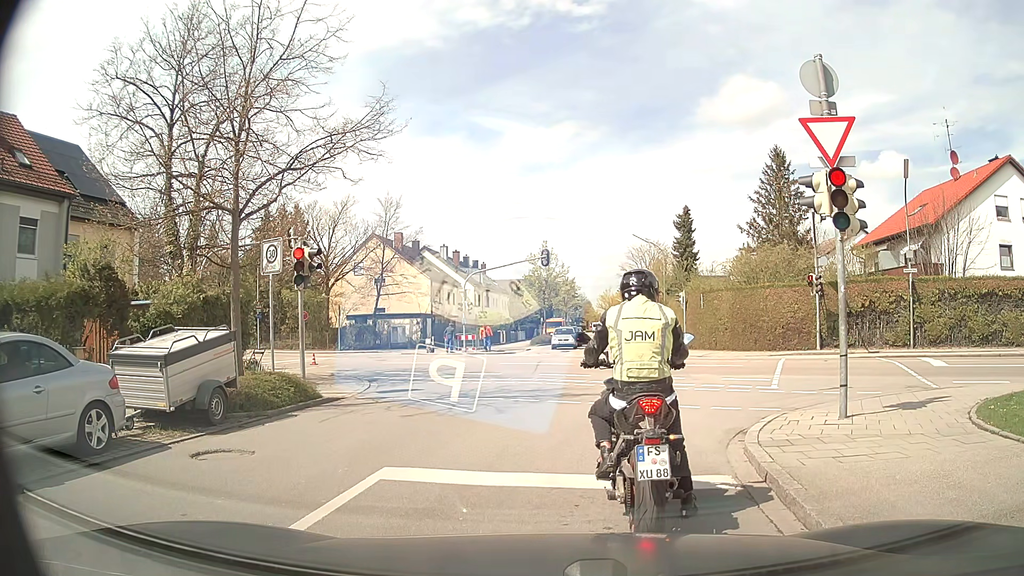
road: unclassified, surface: asphalt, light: Day
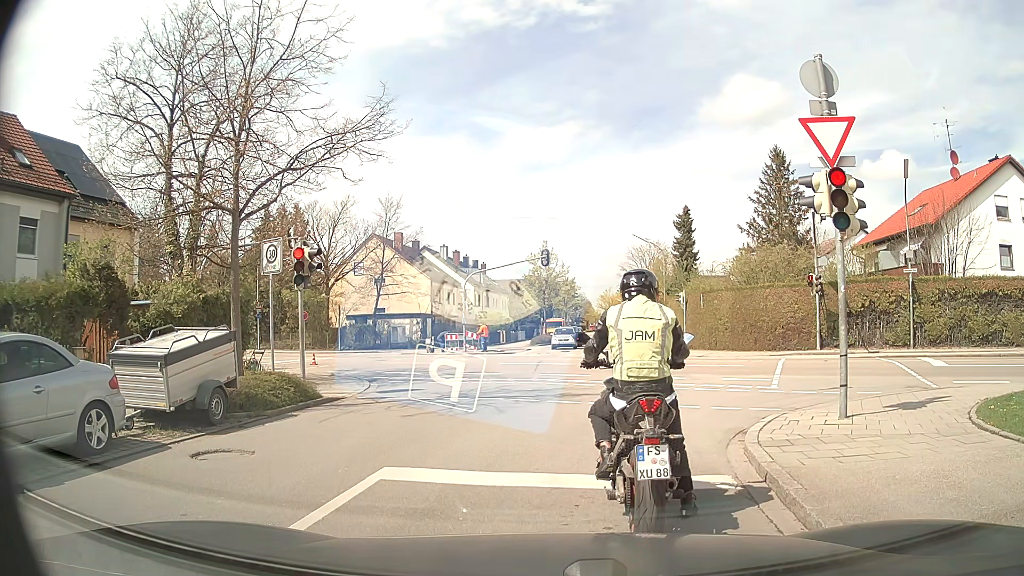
(0.0, 0.0) m; 0°
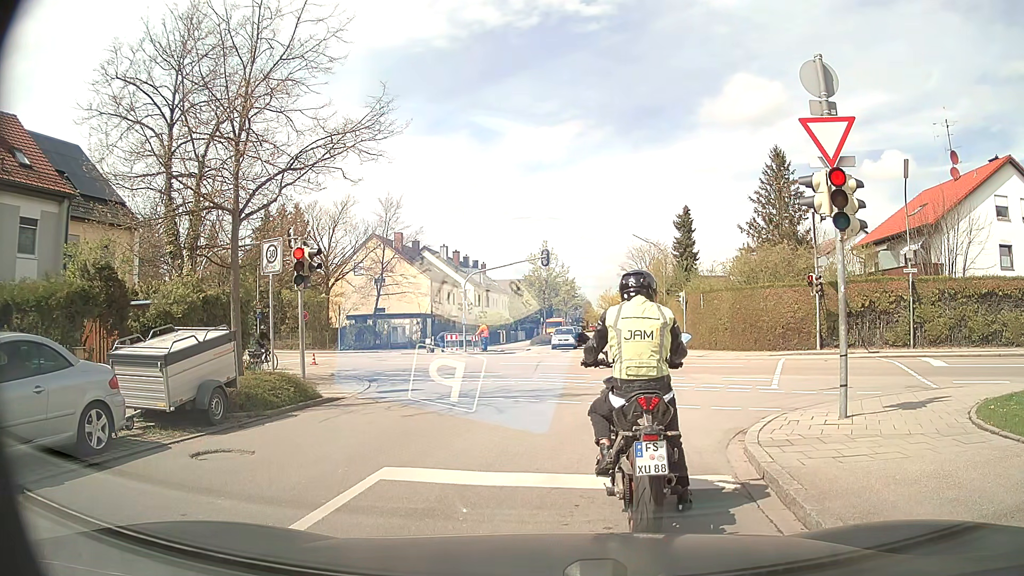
(0.0, 0.0) m; 0°
